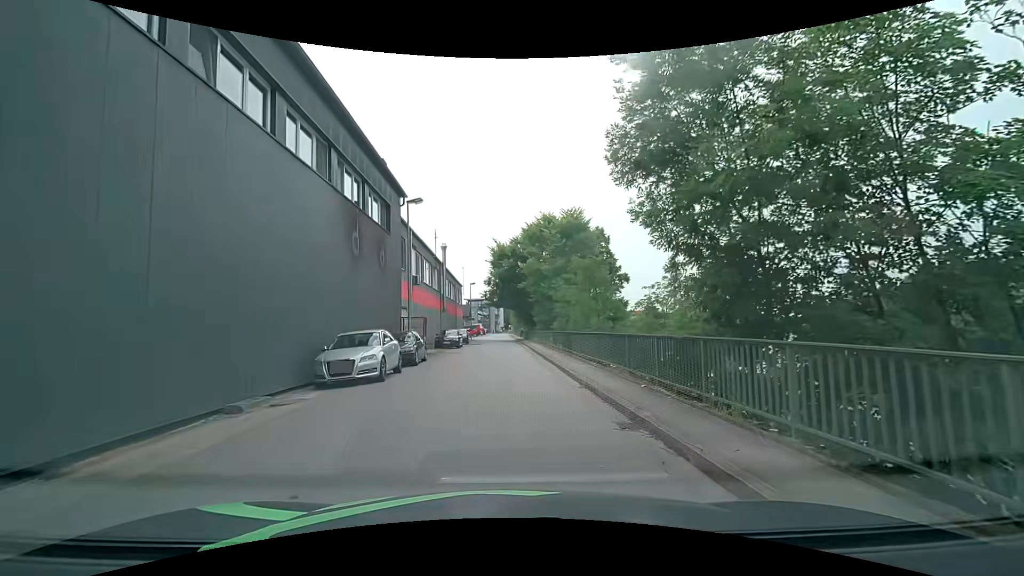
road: unclassified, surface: asphalt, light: Day
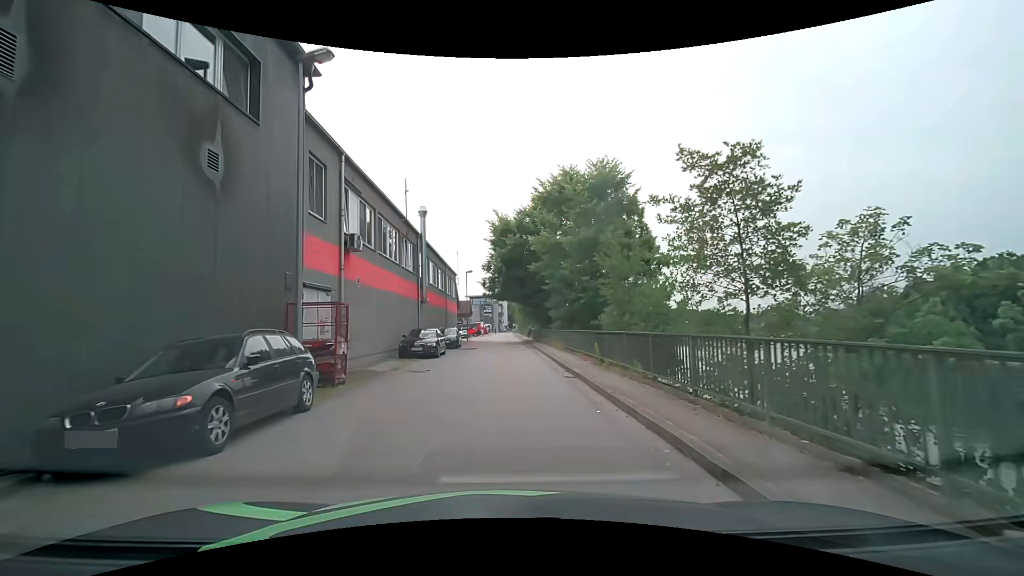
(-0.2, +13.5) m; 0°
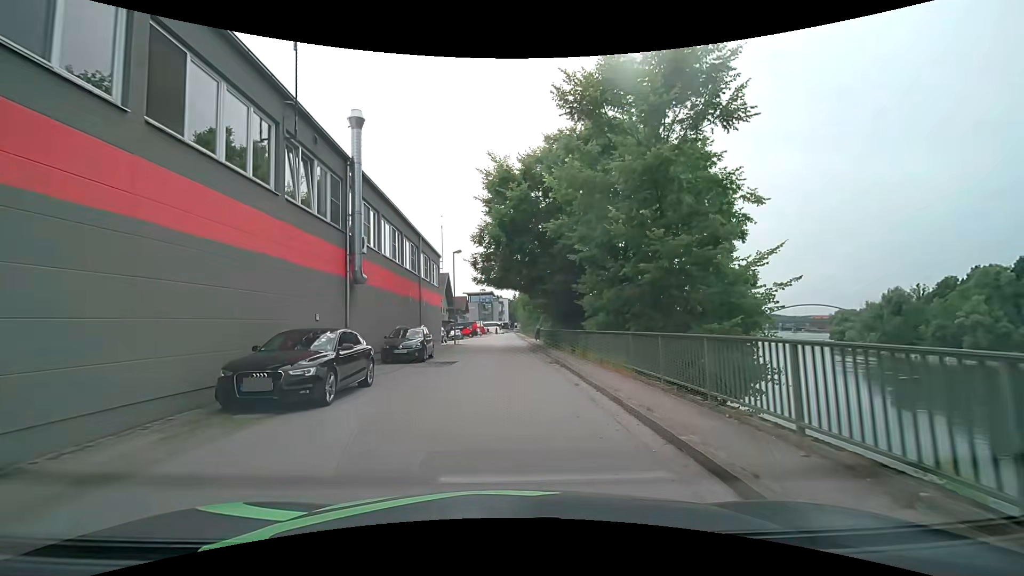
(-0.1, +14.5) m; -1°
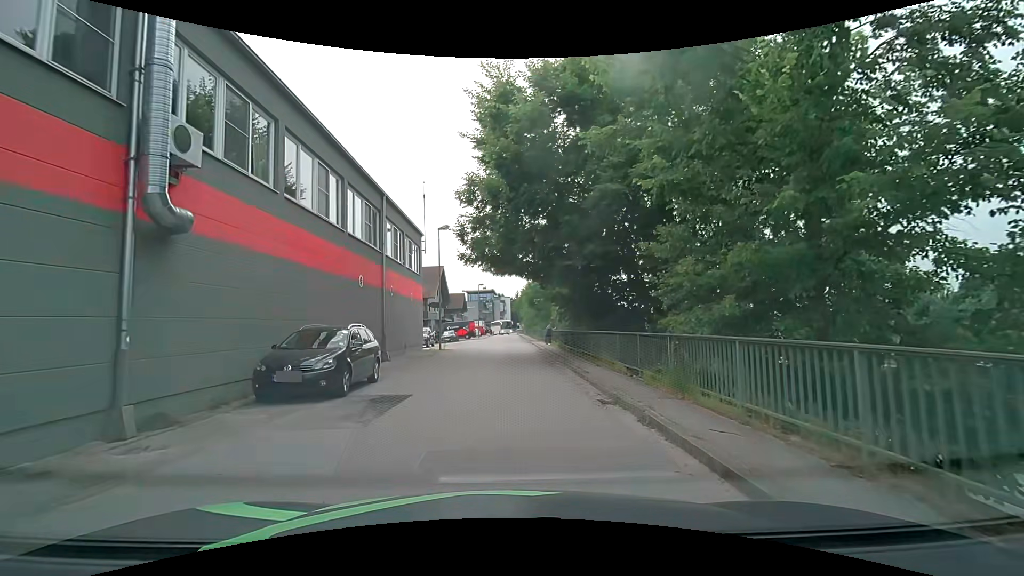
(0.0, +10.2) m; 0°
(0, +10) (0, +20) (0, +30) (0, +40) (0, +50) (0, +60) (0, +70) (0, +80) (0, +90) (+1, +100) m
